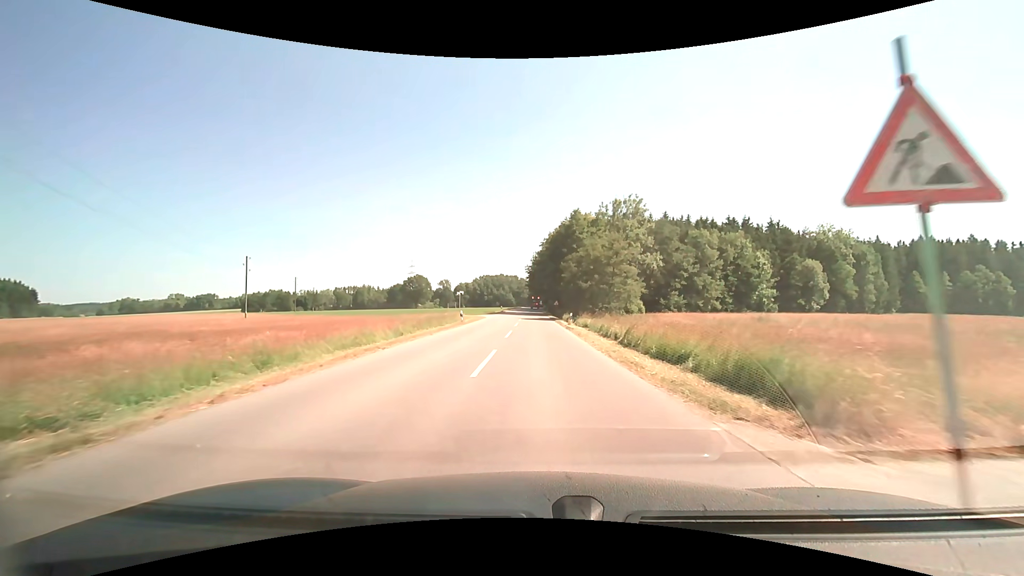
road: tertiary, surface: asphalt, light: Day
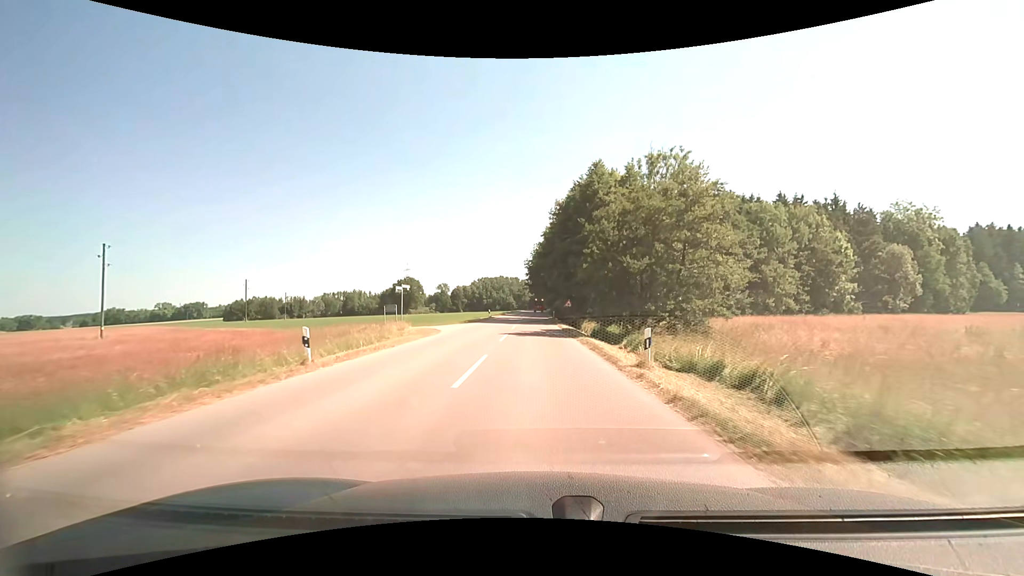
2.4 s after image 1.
(0.0, +24.9) m; 0°
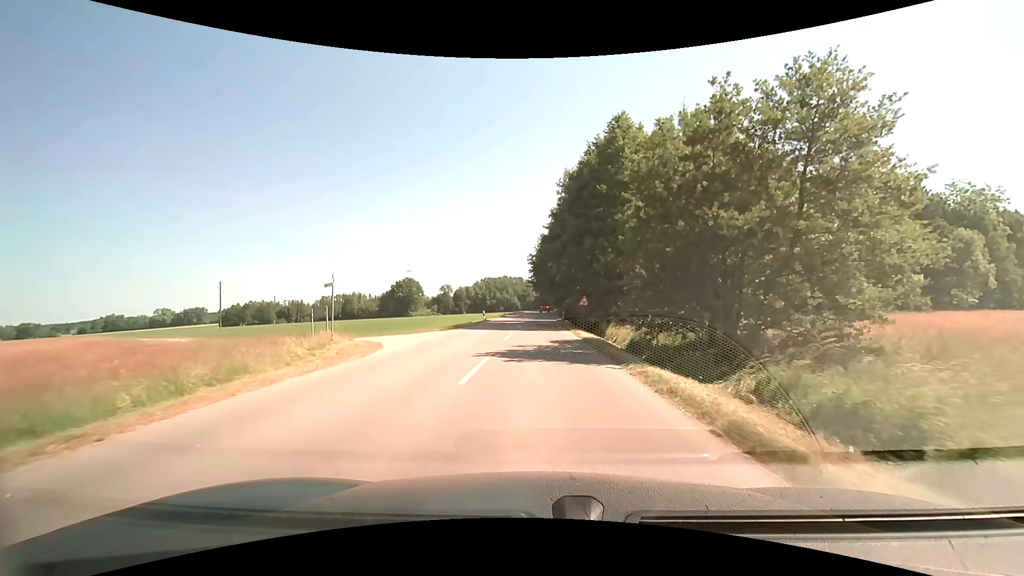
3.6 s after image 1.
(0.0, +11.6) m; -1°
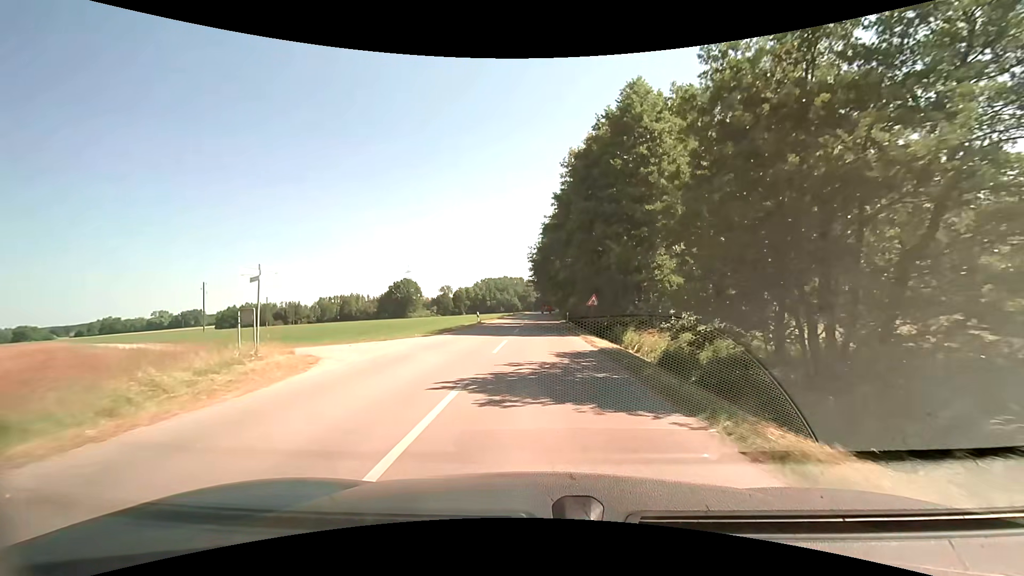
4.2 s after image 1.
(0.0, +5.6) m; 0°
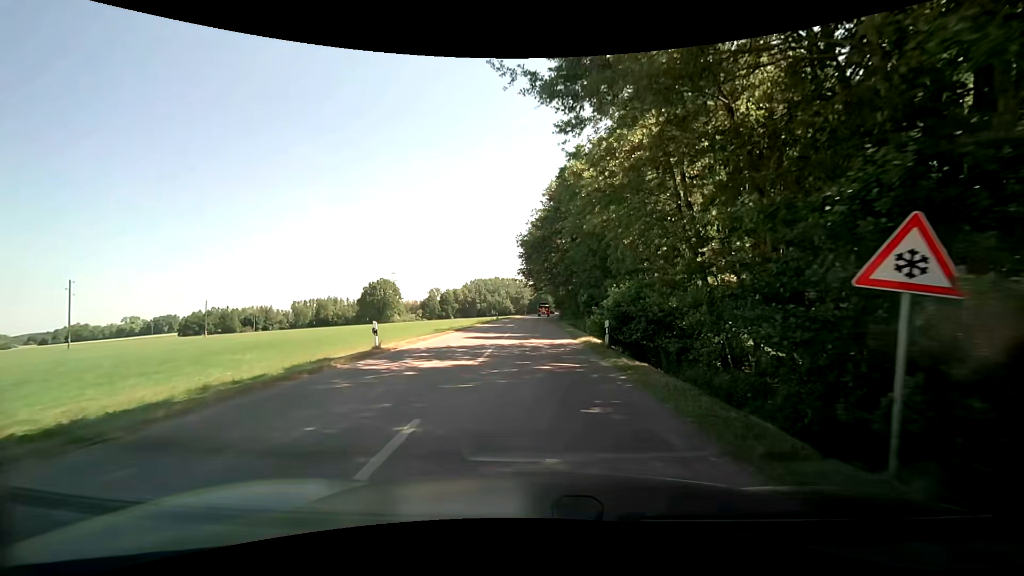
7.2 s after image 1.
(0.0, +27.1) m; +1°
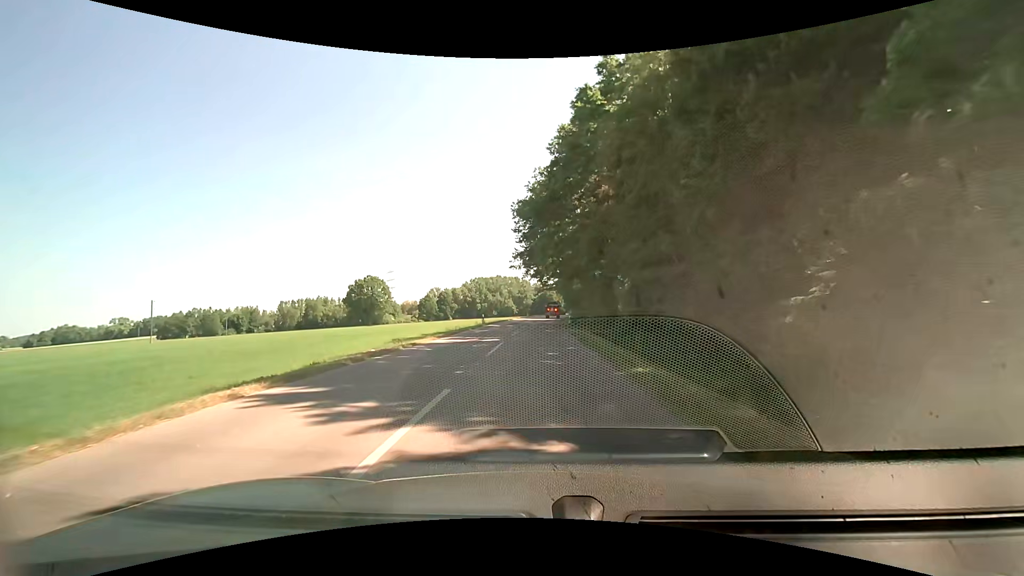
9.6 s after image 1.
(-0.1, +21.7) m; -2°
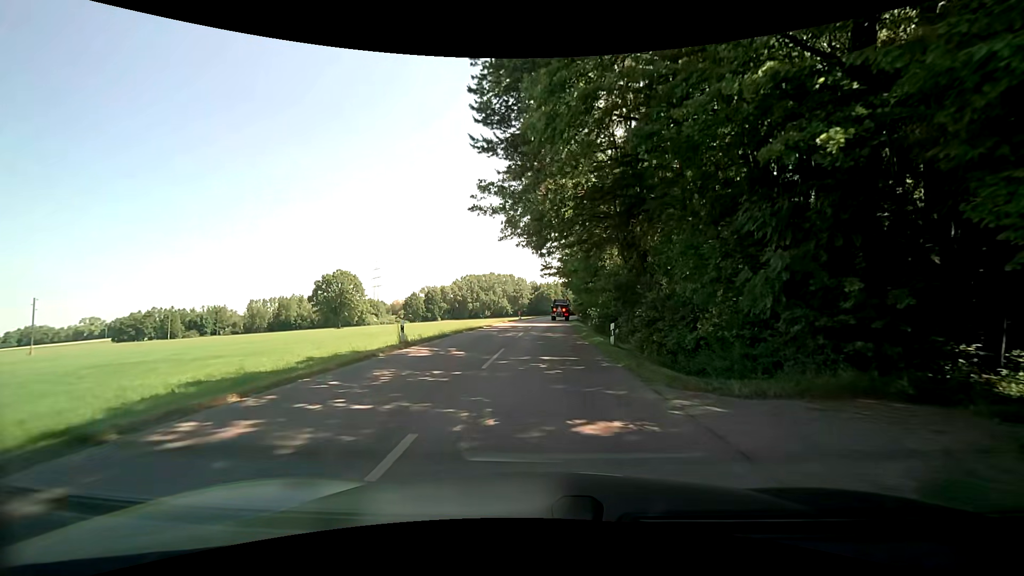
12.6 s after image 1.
(+0.5, +27.0) m; +2°
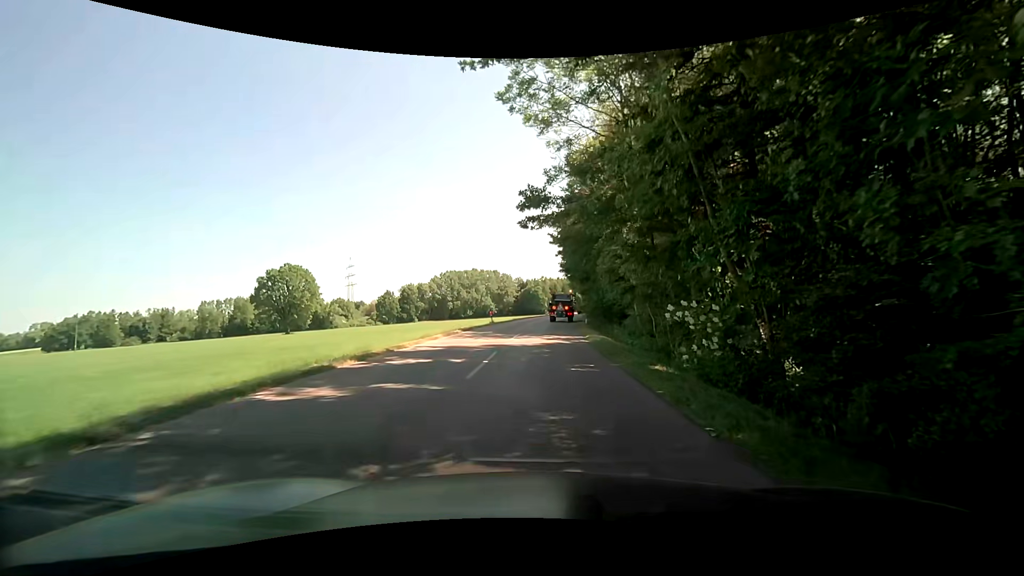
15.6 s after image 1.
(+0.1, +25.6) m; +2°
